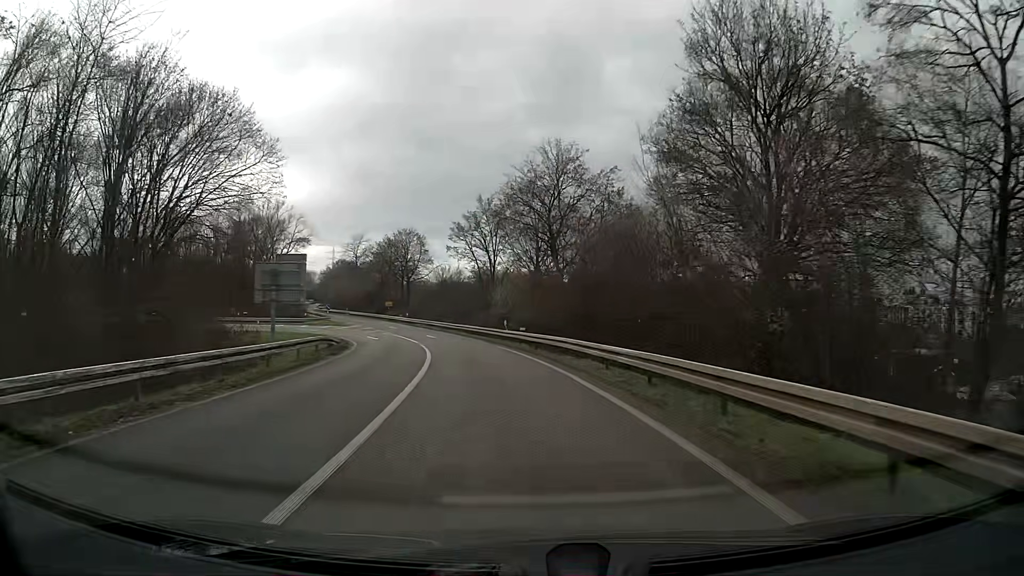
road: trunk_link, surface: asphalt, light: Day
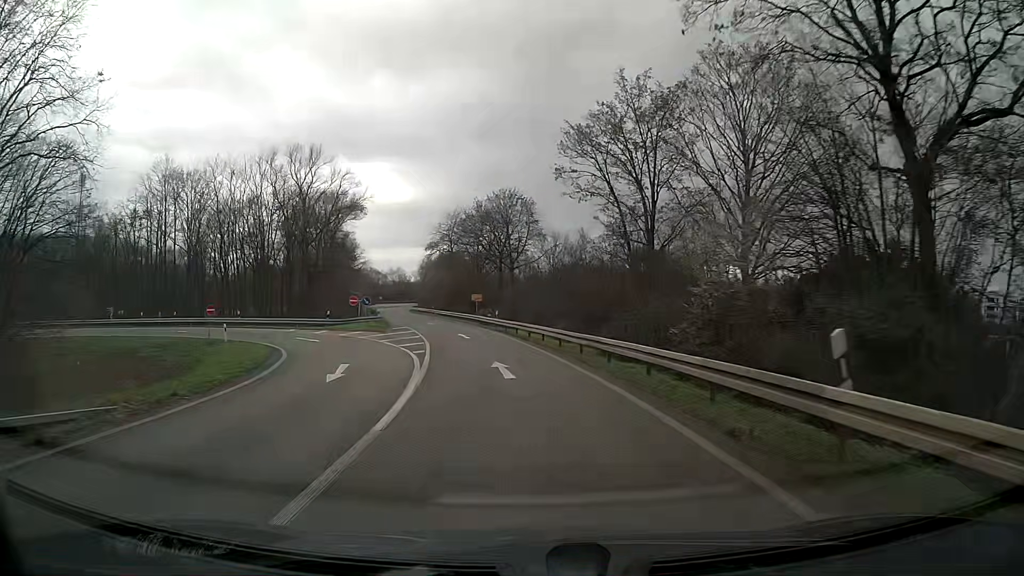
(-2.8, +30.3) m; -10°
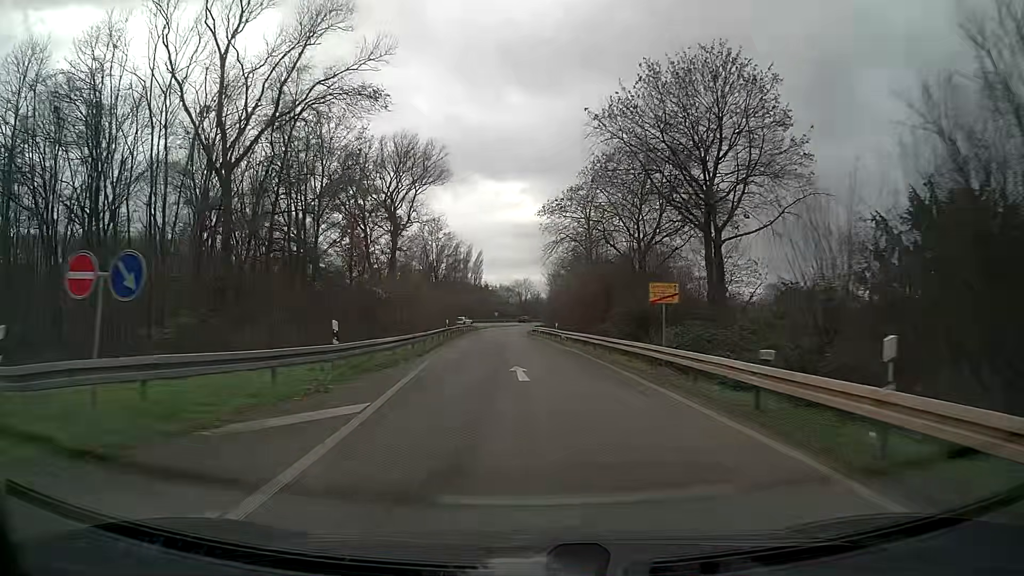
(-4.5, +39.1) m; -12°
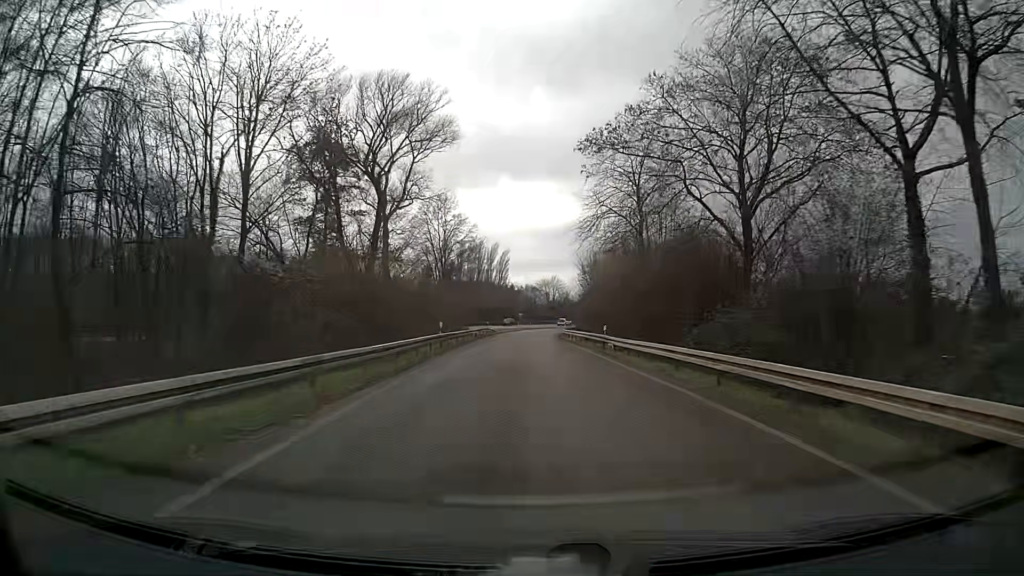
(-0.3, +16.6) m; -2°
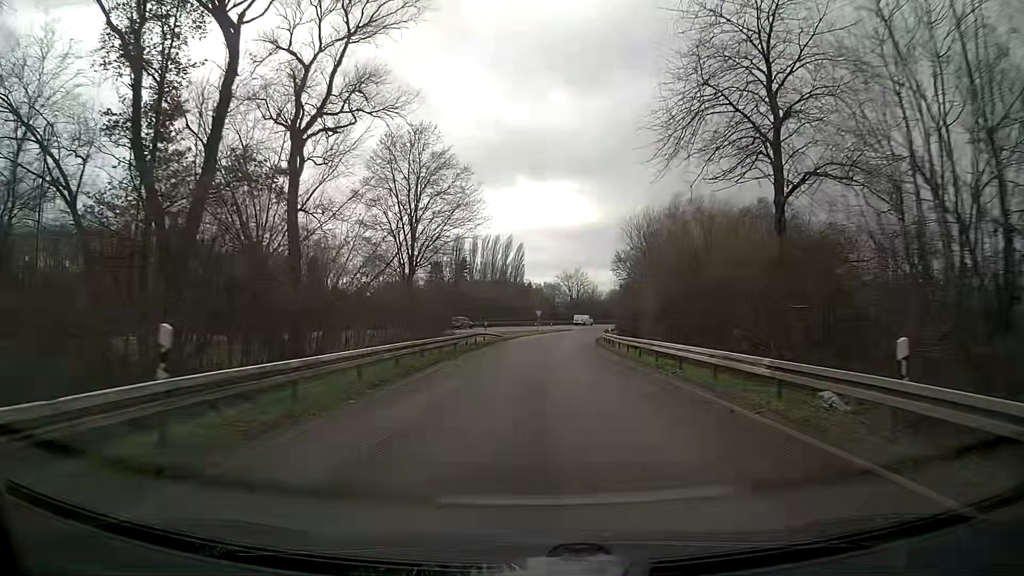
(-0.2, +26.6) m; -1°
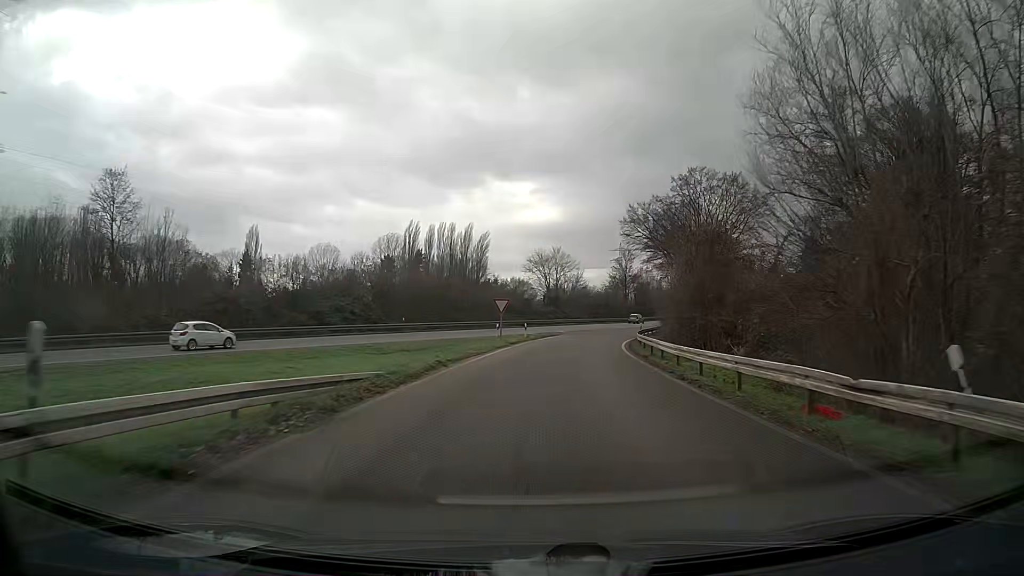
(+0.6, +38.4) m; +3°
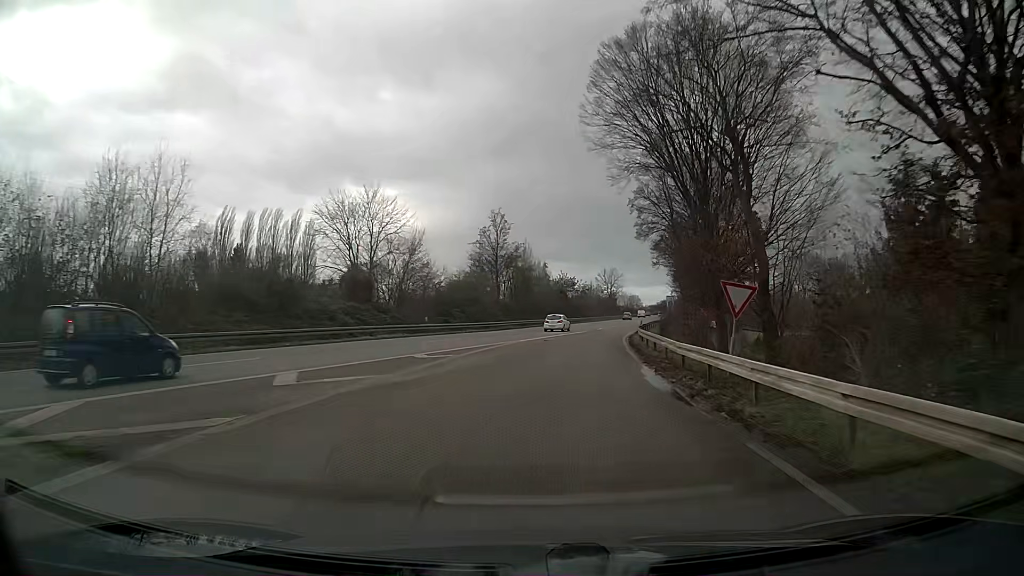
(+5.3, +51.9) m; +12°
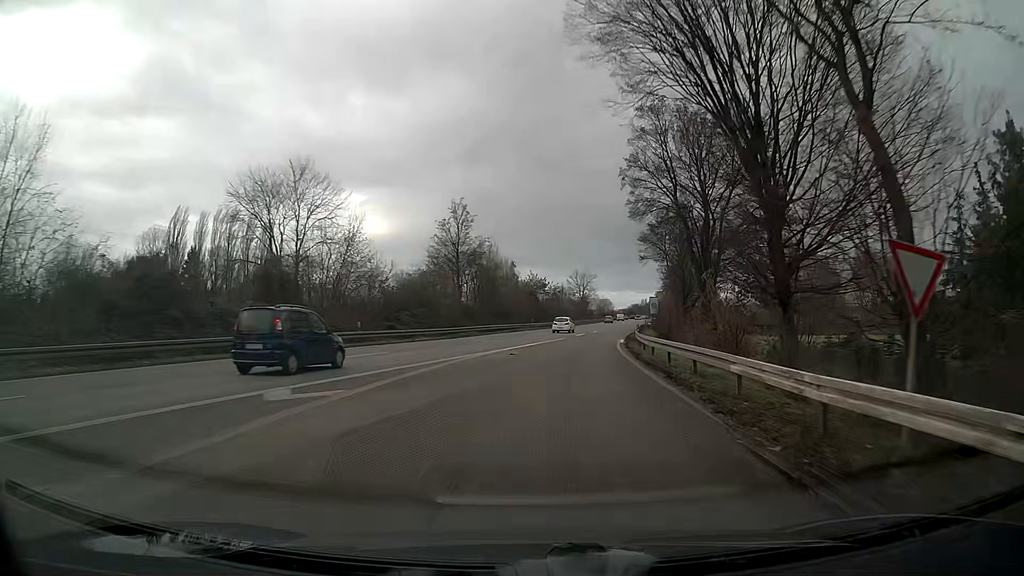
(+0.2, +10.9) m; +3°
